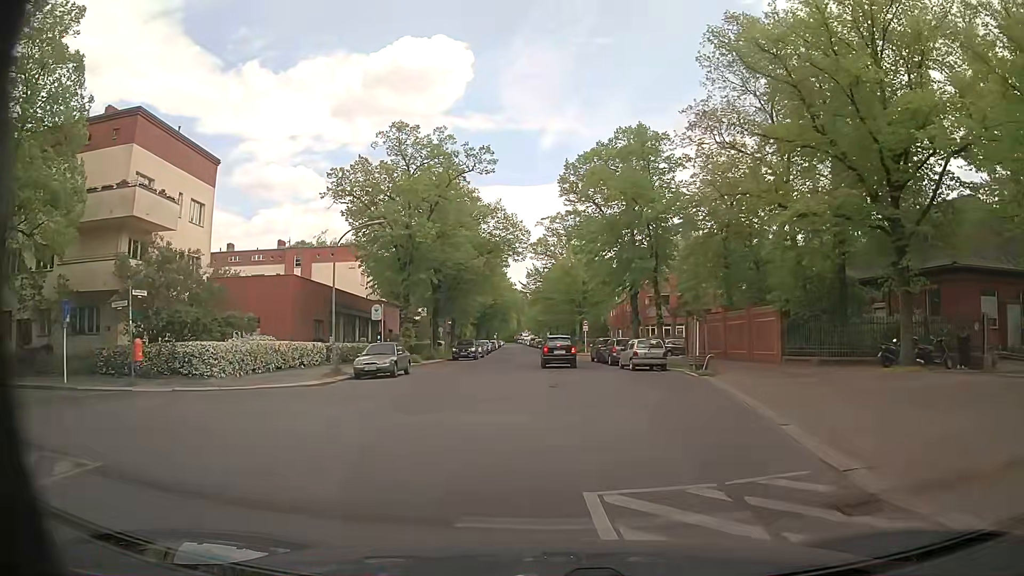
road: residential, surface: asphalt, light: Day
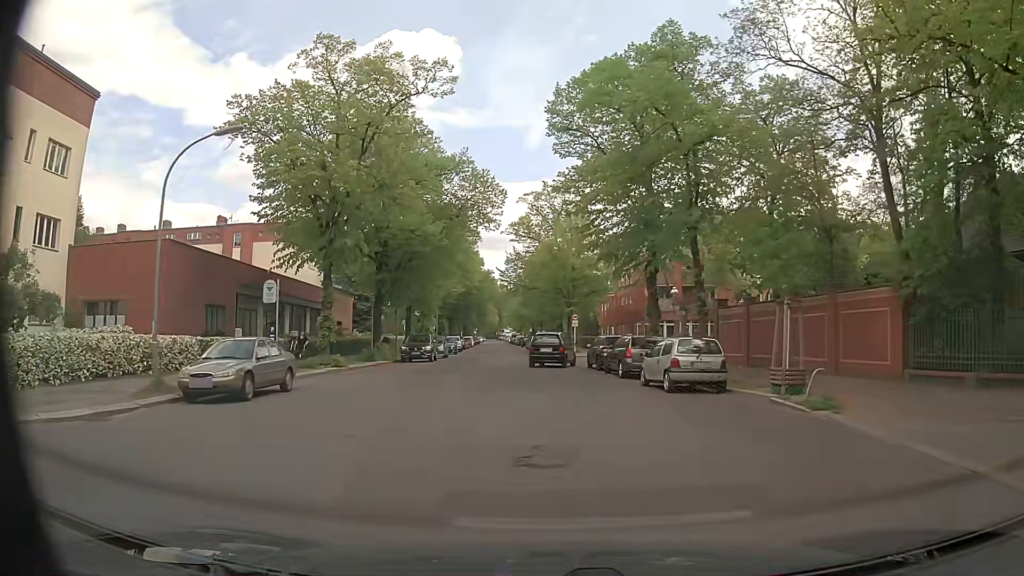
(+0.2, +12.4) m; +1°
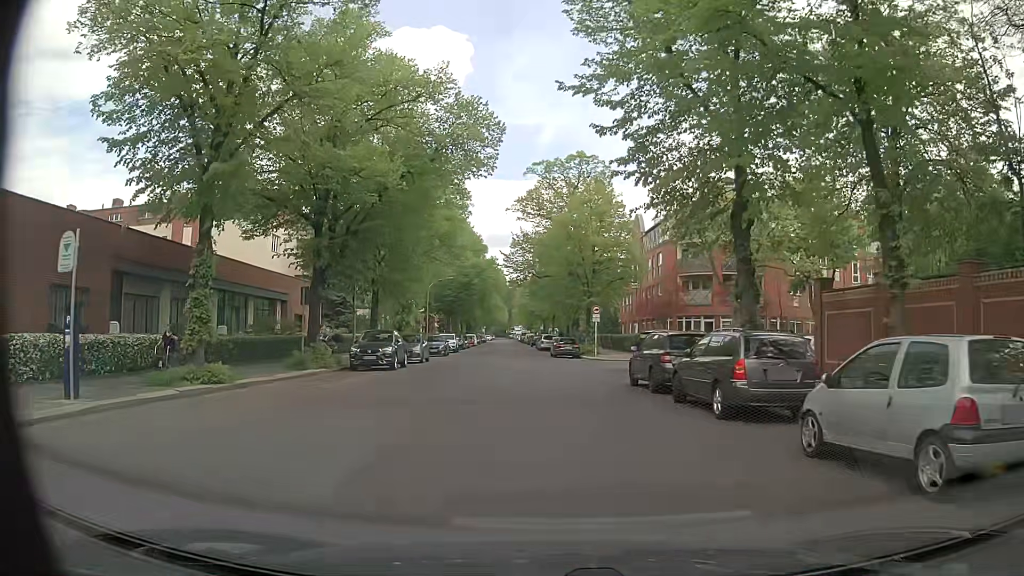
(-0.1, +12.1) m; 0°
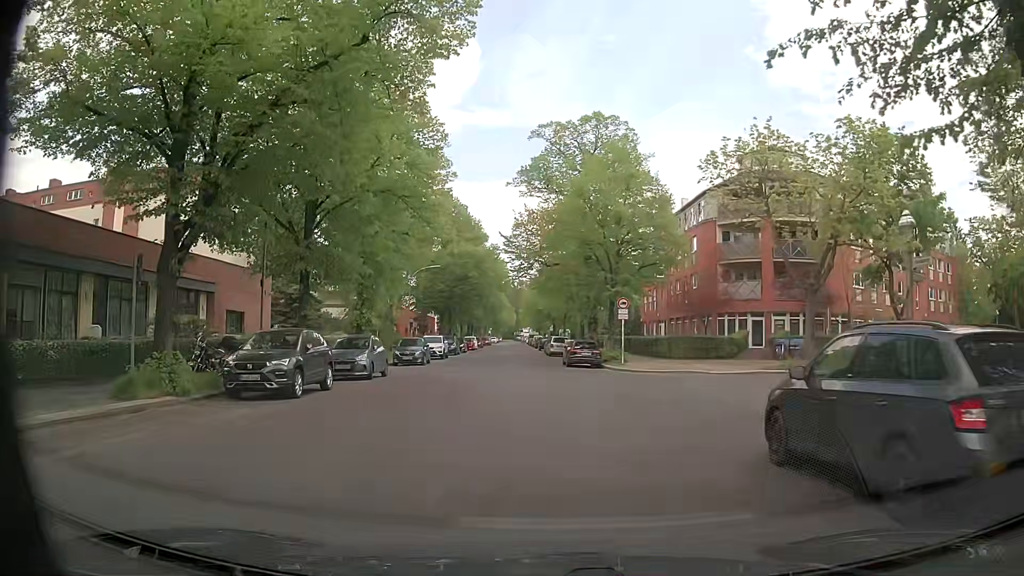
(-0.2, +11.3) m; -2°
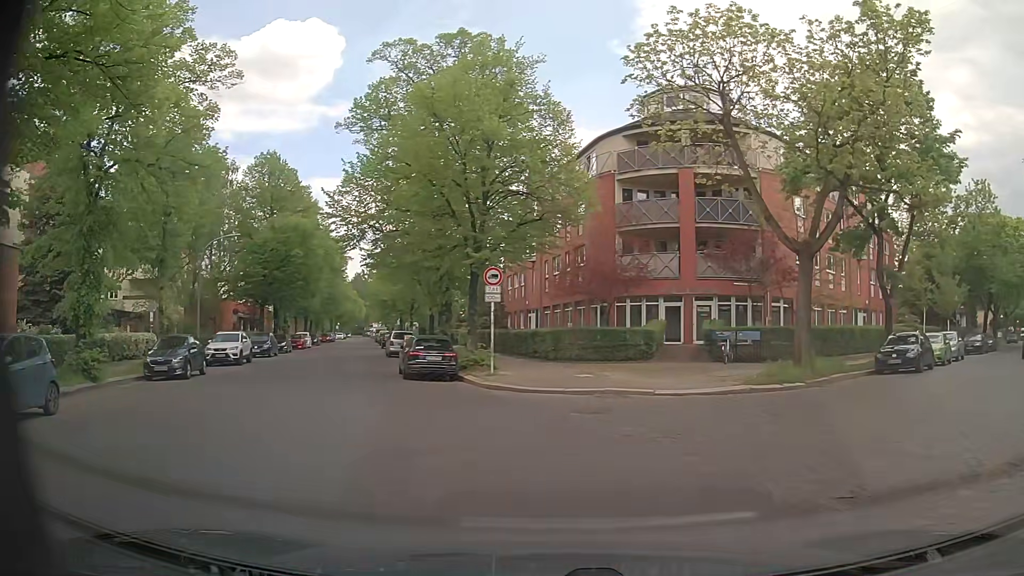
(+0.6, +12.6) m; +13°
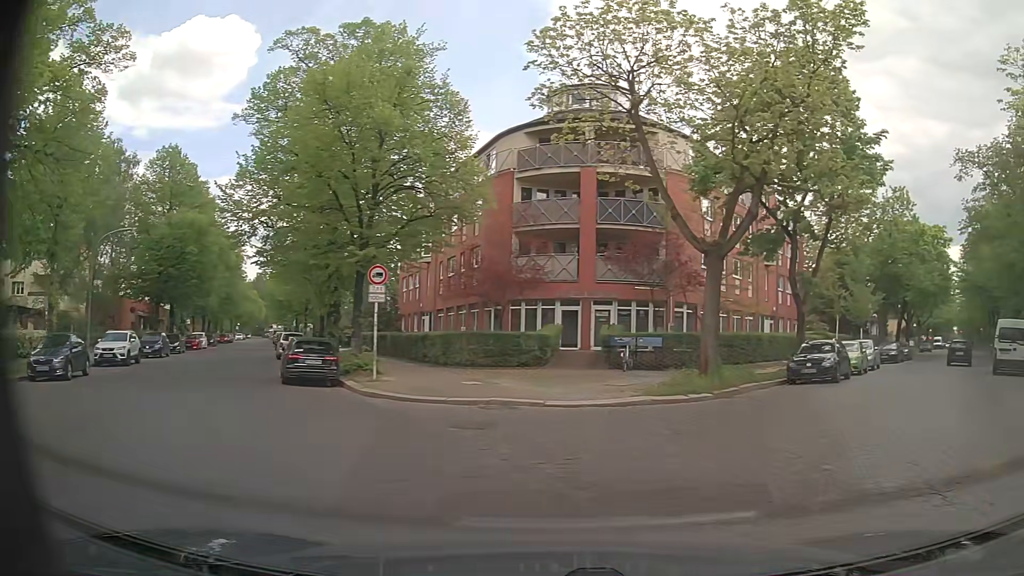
(+0.1, +1.5) m; +7°
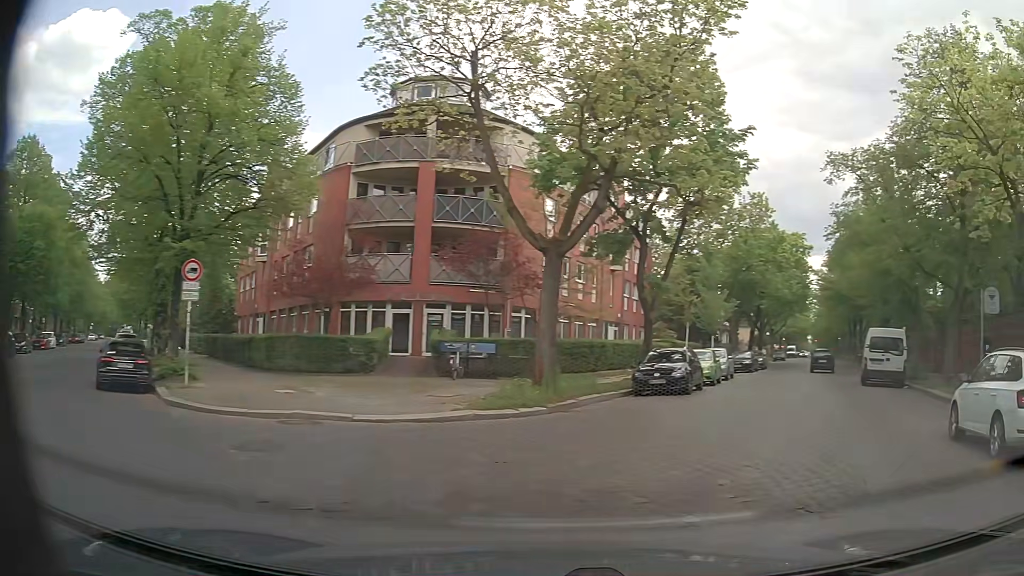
(+0.2, +2.1) m; +14°
